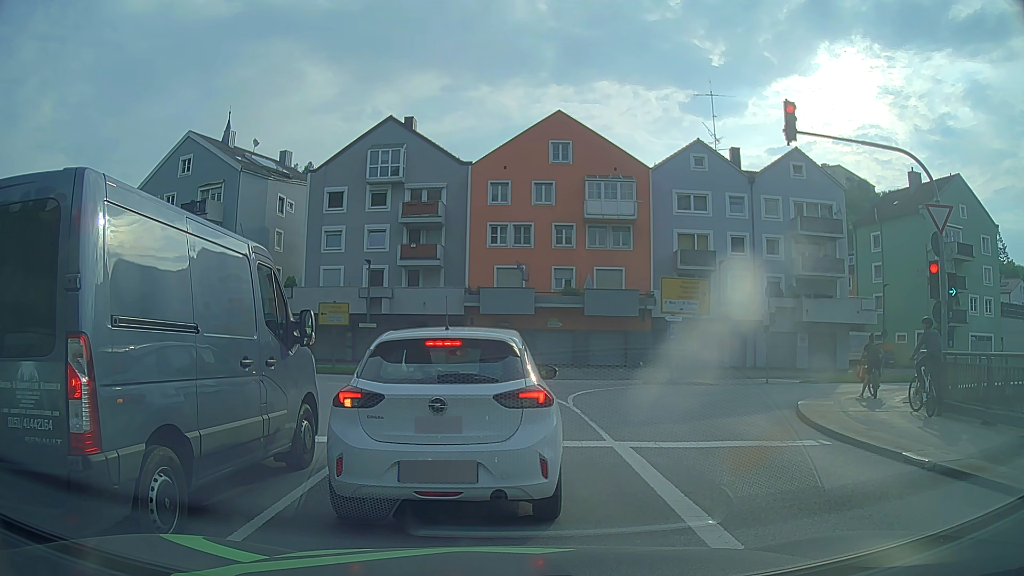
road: primary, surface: asphalt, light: Day
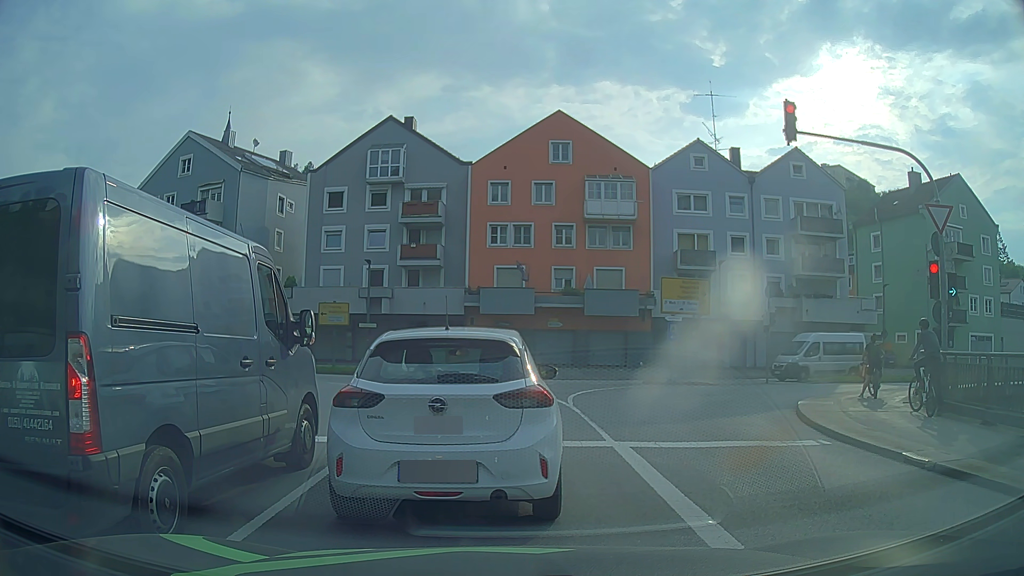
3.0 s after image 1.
(0.0, 0.0) m; 0°
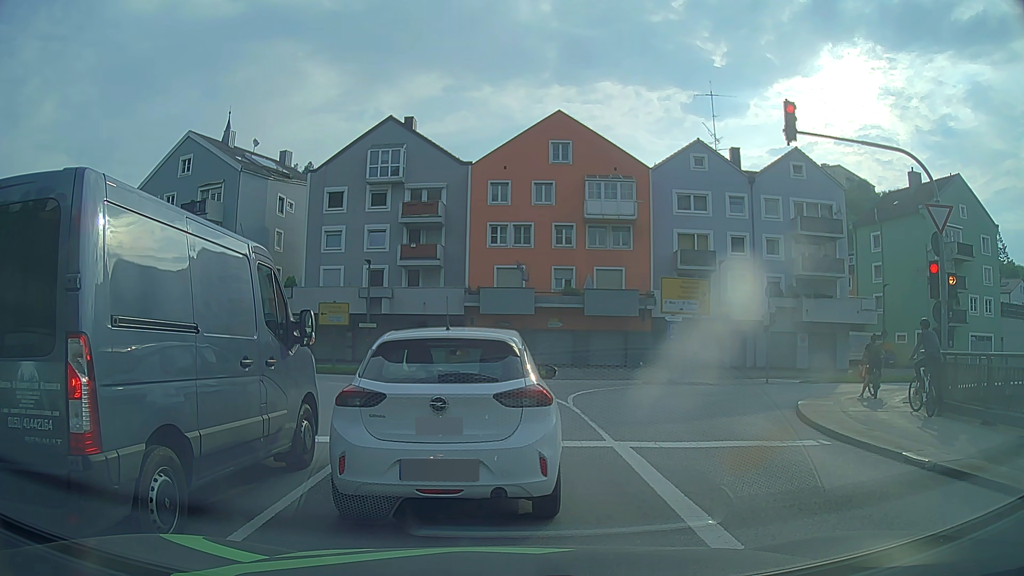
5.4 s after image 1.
(0.0, 0.0) m; 0°
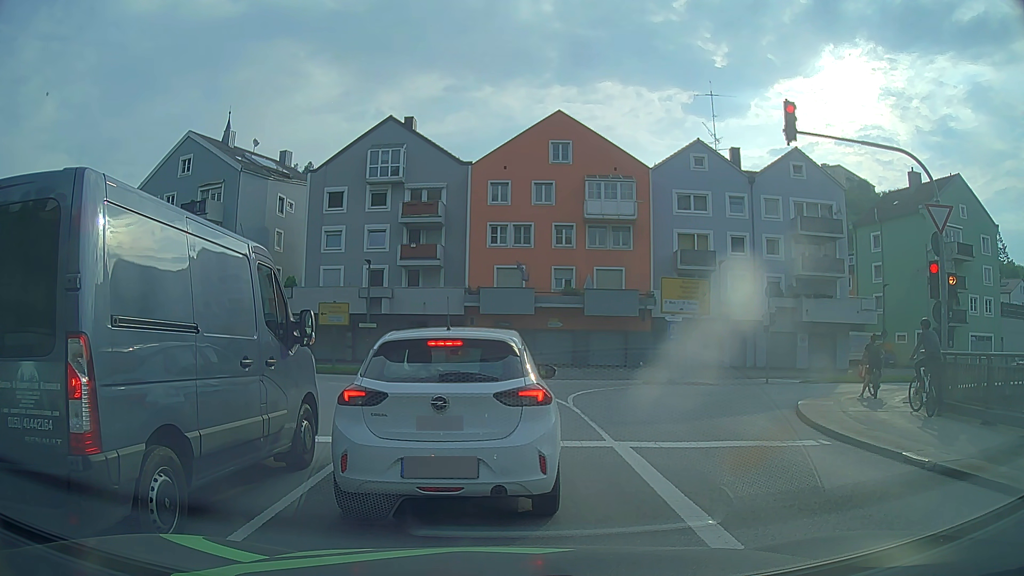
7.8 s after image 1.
(0.0, 0.0) m; 0°
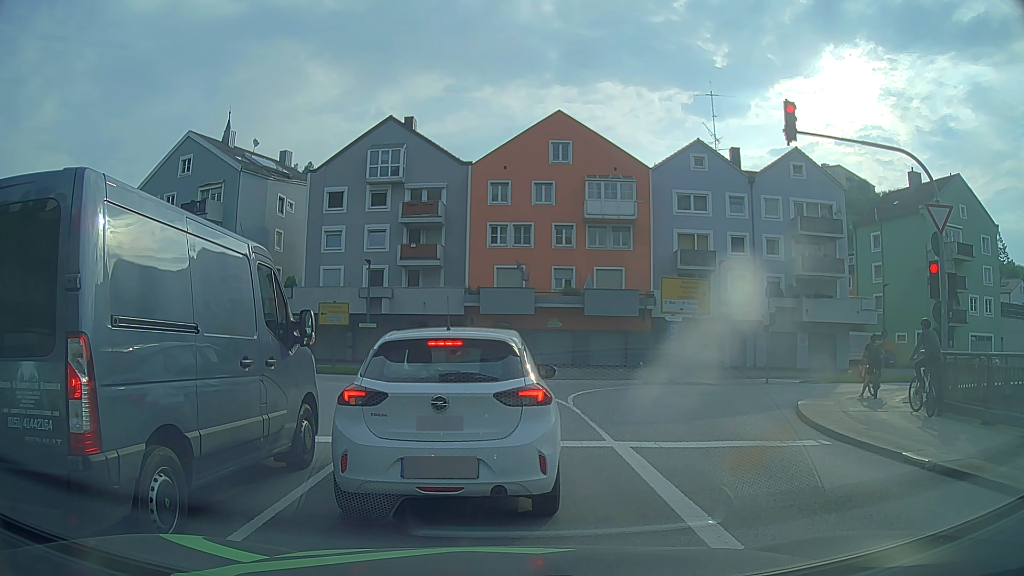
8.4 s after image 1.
(0.0, 0.0) m; 0°
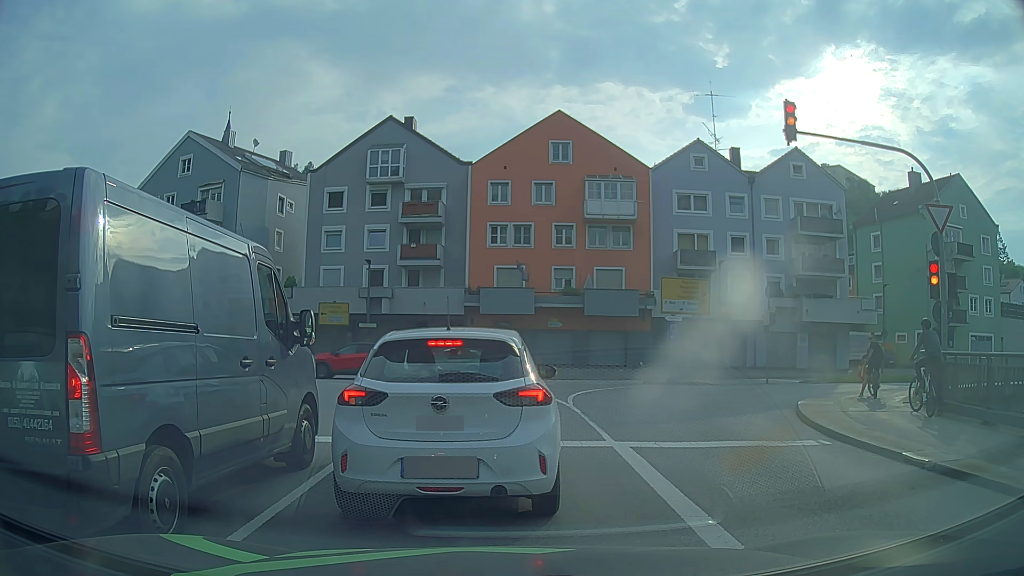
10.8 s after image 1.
(0.0, 0.0) m; 0°
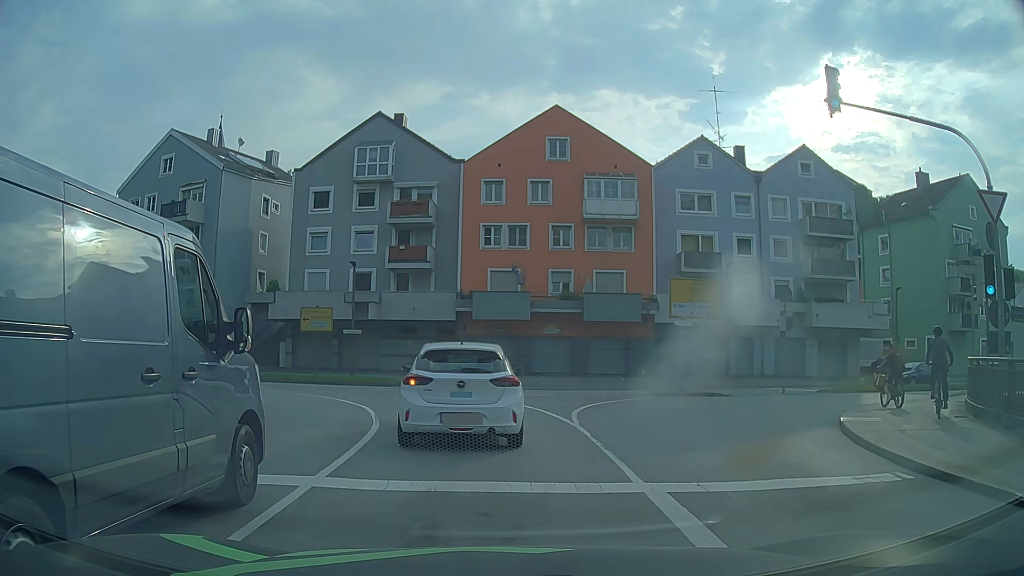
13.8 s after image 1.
(+0.1, +2.7) m; +3°
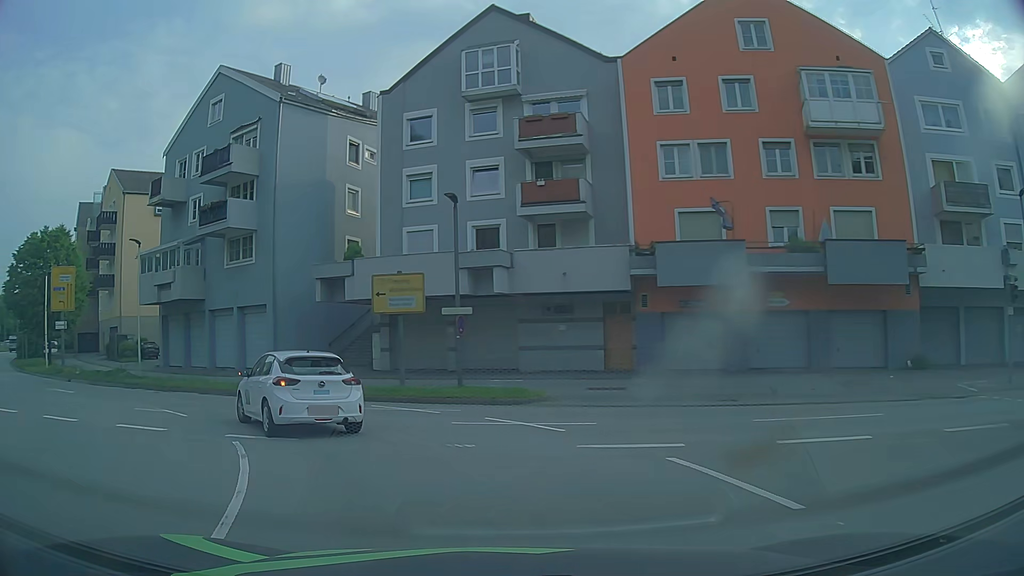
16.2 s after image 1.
(-1.0, +15.0) m; -14°
